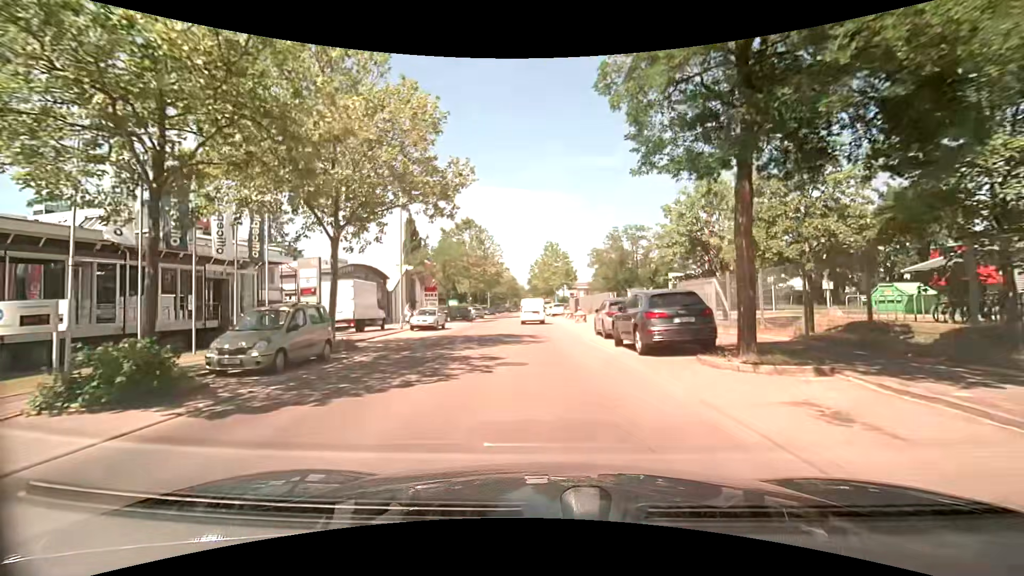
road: unclassified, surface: asphalt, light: Day
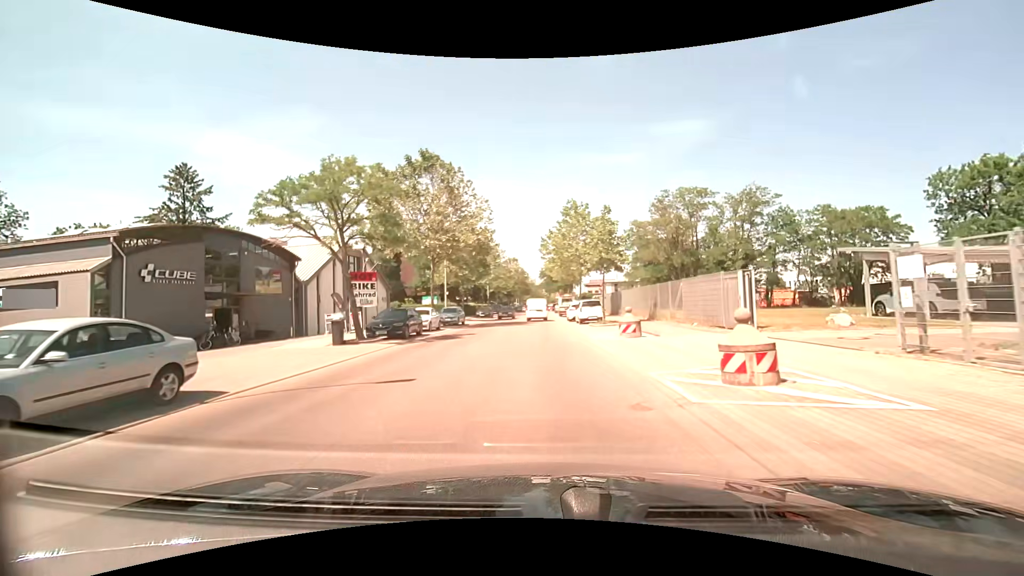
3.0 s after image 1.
(-0.3, +26.4) m; -2°
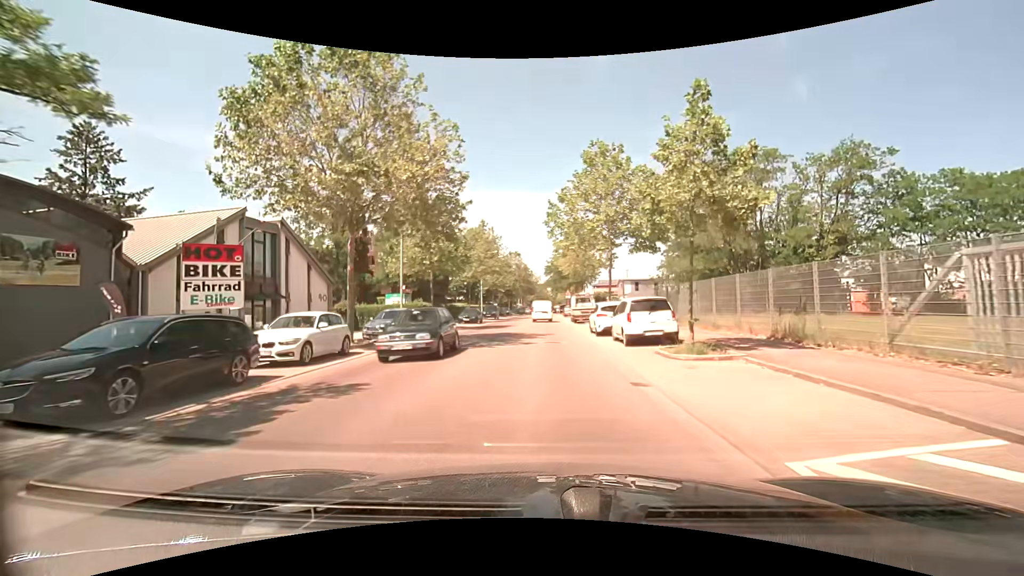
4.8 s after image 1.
(0.0, +16.1) m; 0°
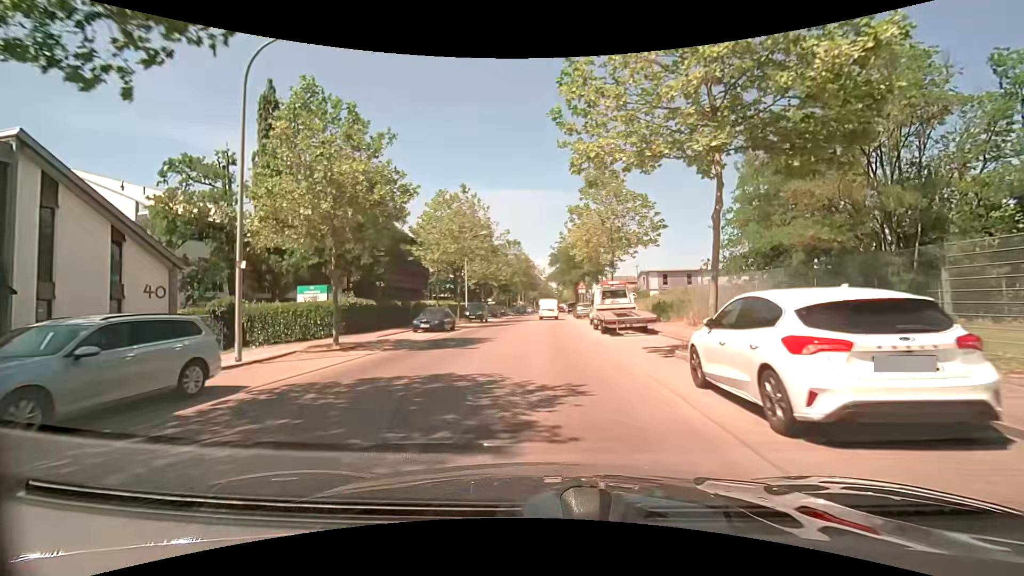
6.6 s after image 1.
(-0.1, +16.5) m; 0°
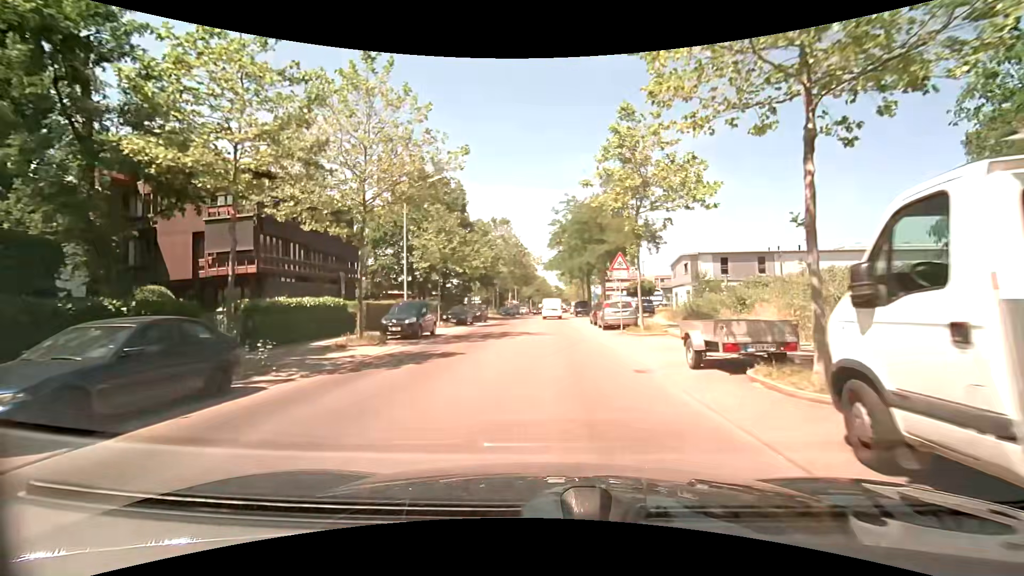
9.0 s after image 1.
(-0.1, +22.1) m; 0°
(0, +10) (0, +20) (0, +30) (0, +40) (+1, +50) (+1, +60) (+1, +70) (+1, +80) (+2, +90) (+3, +100) m
